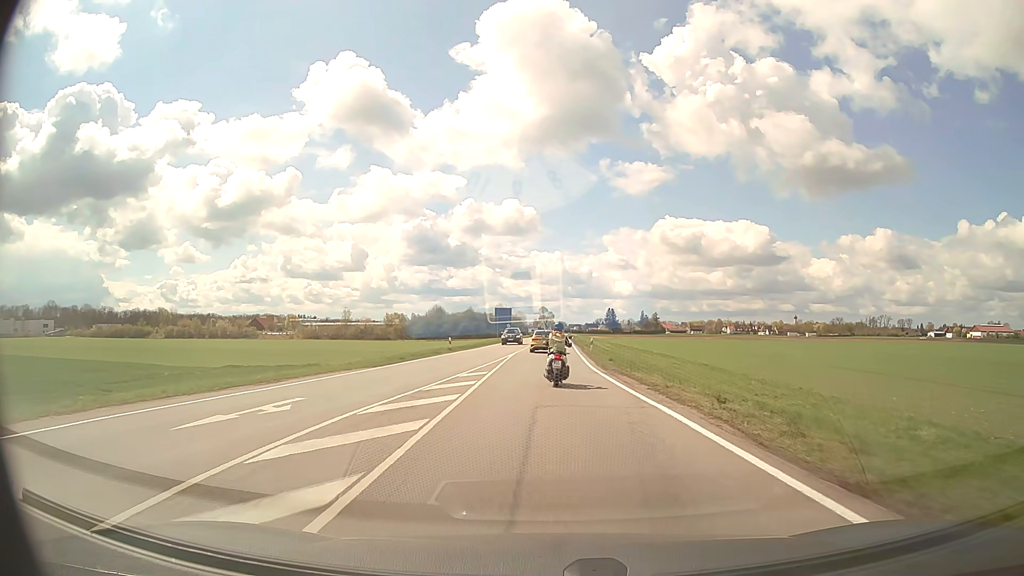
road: secondary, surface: asphalt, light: Day
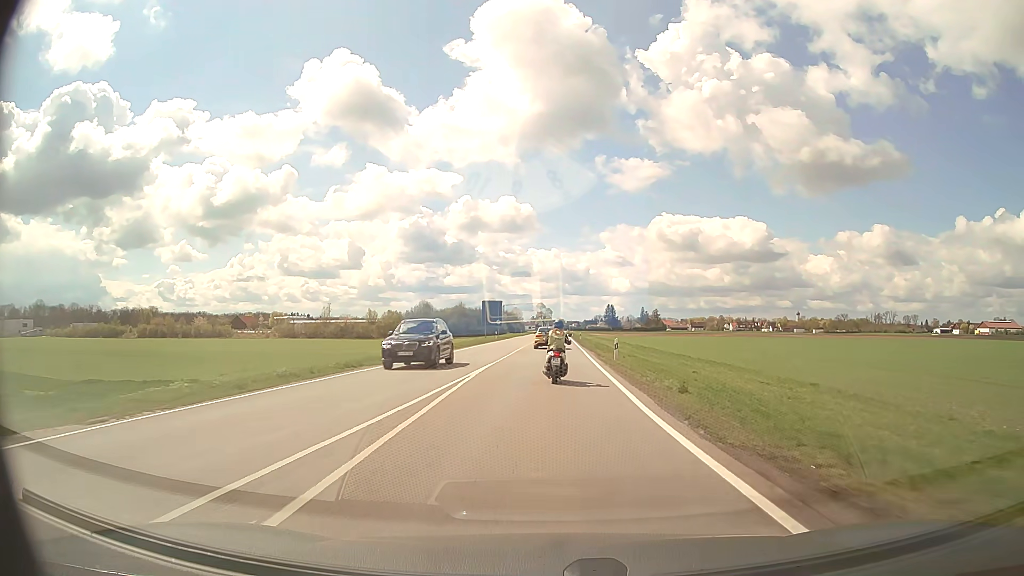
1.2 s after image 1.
(0.0, +18.0) m; 0°
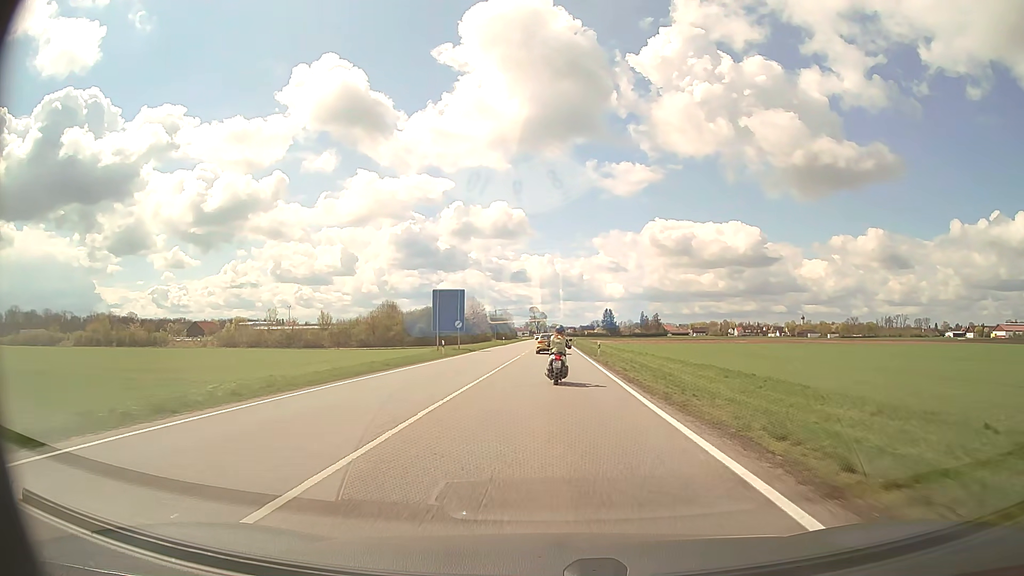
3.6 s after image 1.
(+0.1, +36.4) m; 0°
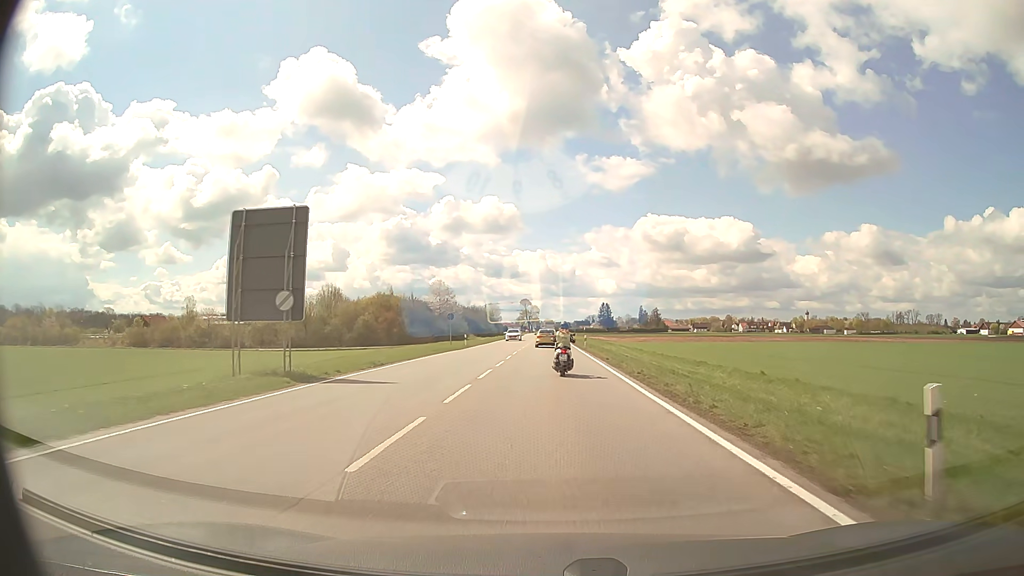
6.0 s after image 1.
(+0.1, +37.5) m; +1°
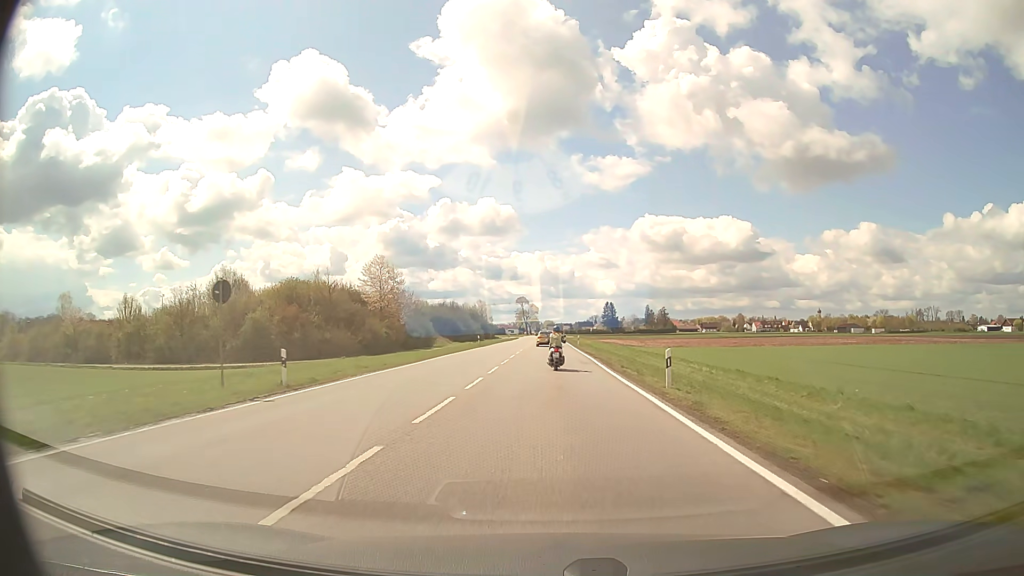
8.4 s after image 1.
(+0.1, +38.6) m; 0°
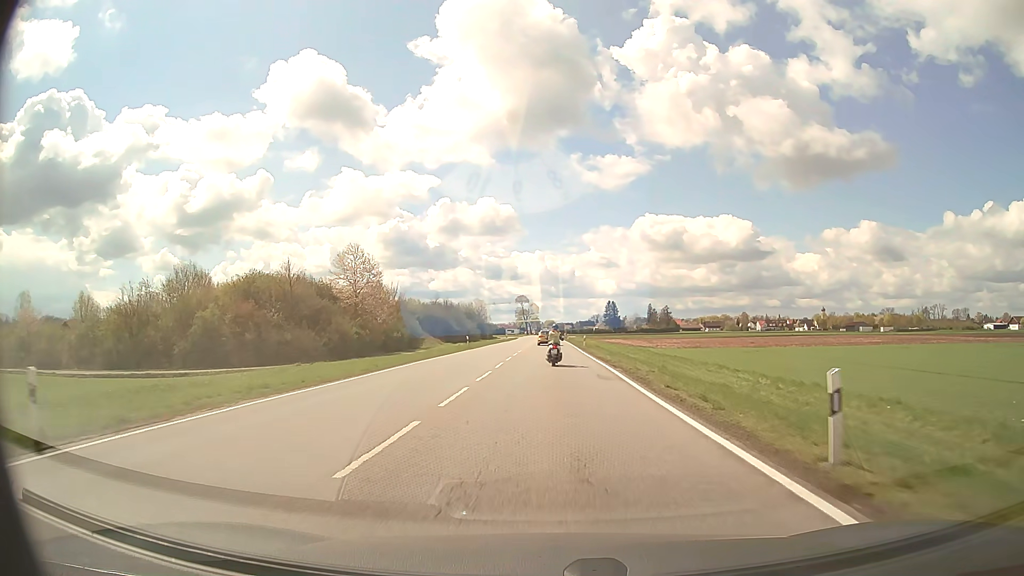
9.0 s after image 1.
(0.0, +9.9) m; 0°
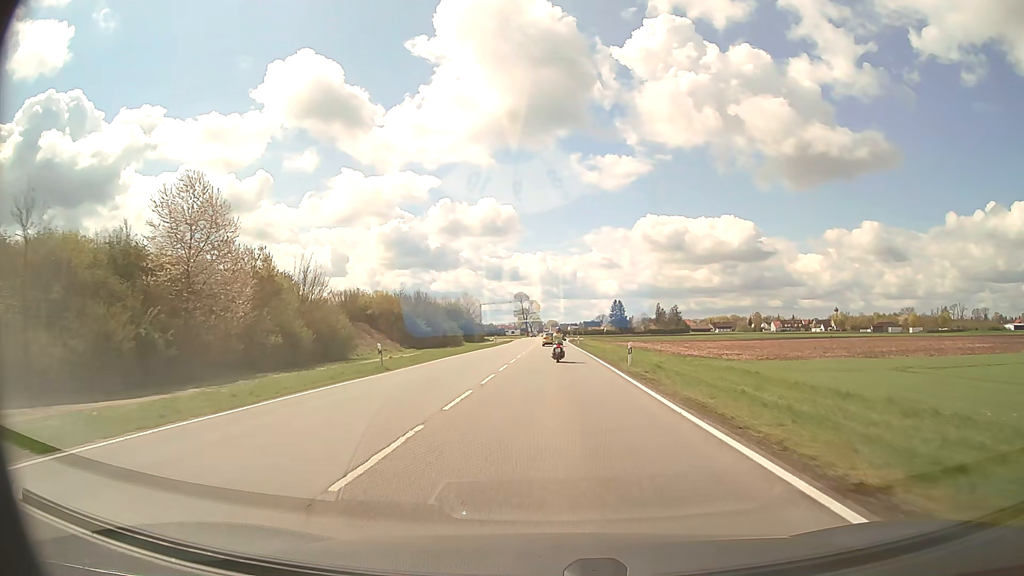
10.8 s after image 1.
(0.0, +30.8) m; 0°
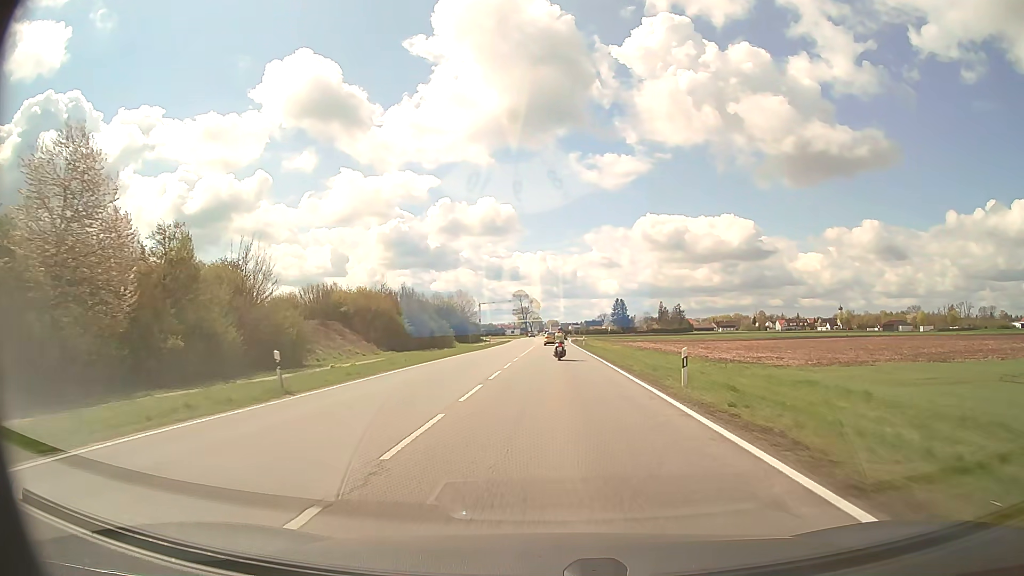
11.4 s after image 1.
(0.0, +10.6) m; 0°
(0, +10) (0, +20) (0, +30) (0, +40) (+1, +50) (+1, +60) (+1, +70) (+1, +80) (+1, +90) (+1, +100) m
